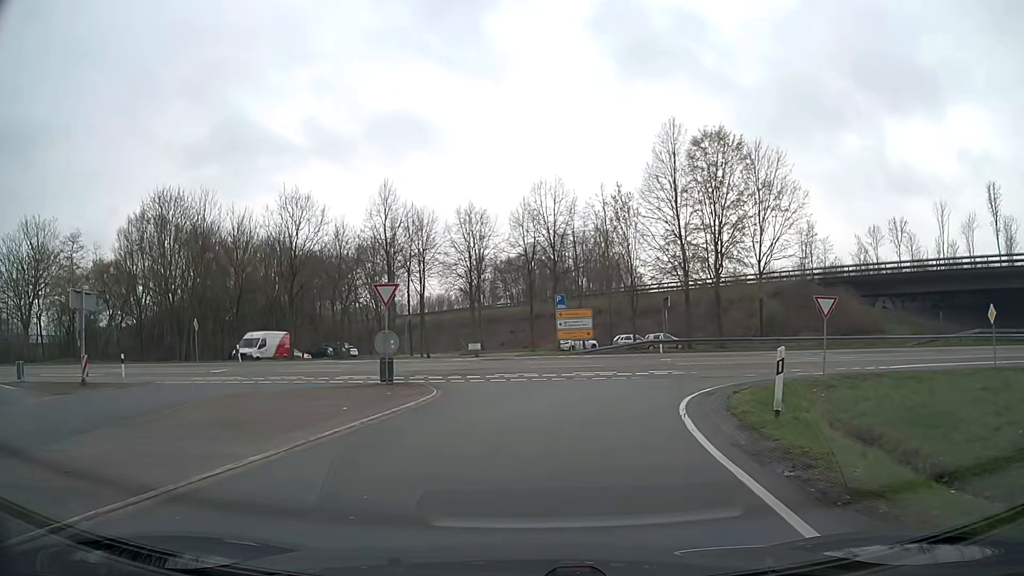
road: trunk_link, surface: asphalt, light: Day
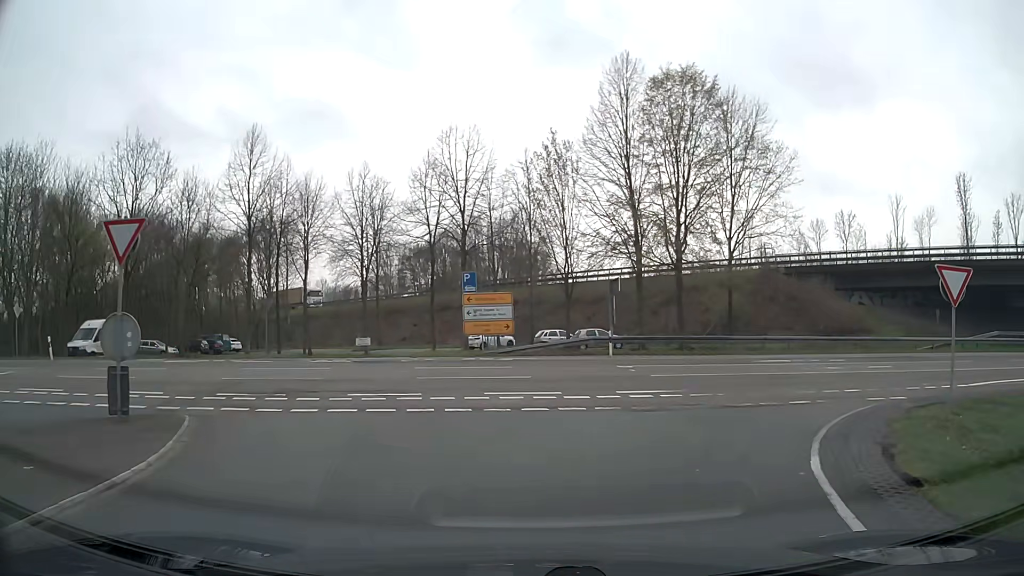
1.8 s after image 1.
(+0.4, +11.0) m; +7°
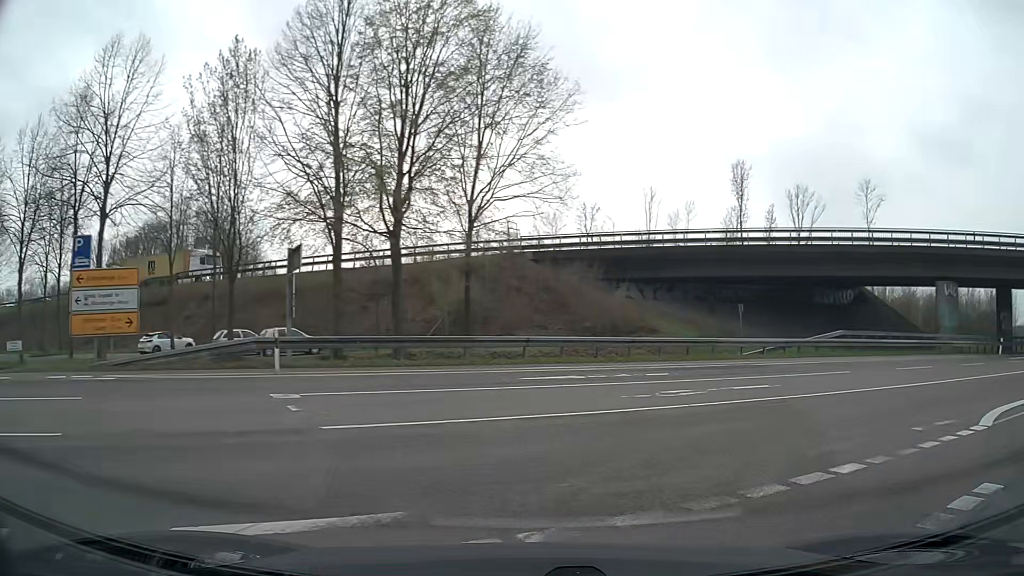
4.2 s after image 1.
(+1.8, +10.8) m; +24°
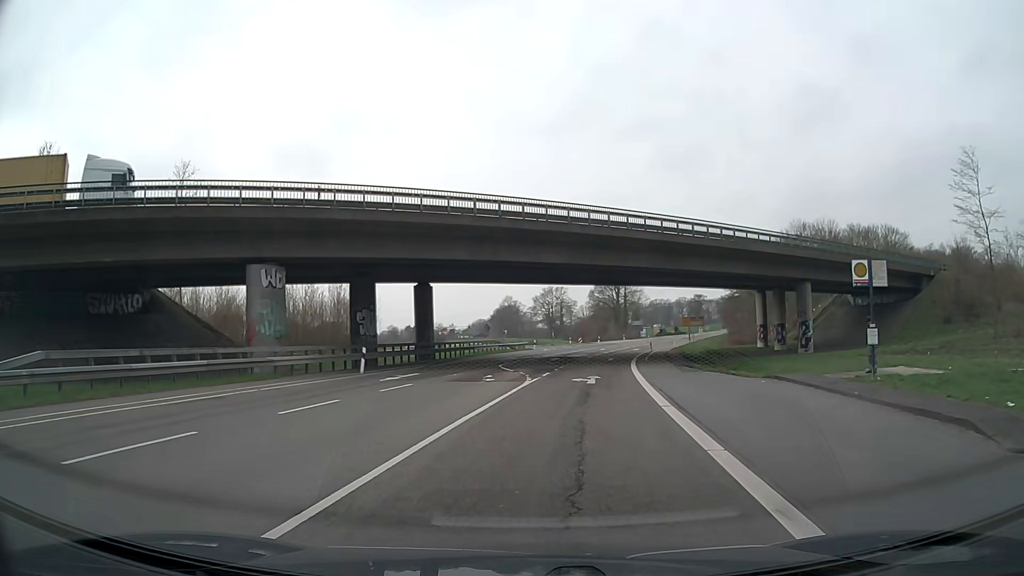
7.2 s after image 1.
(+9.4, +14.2) m; +57°
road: secondary
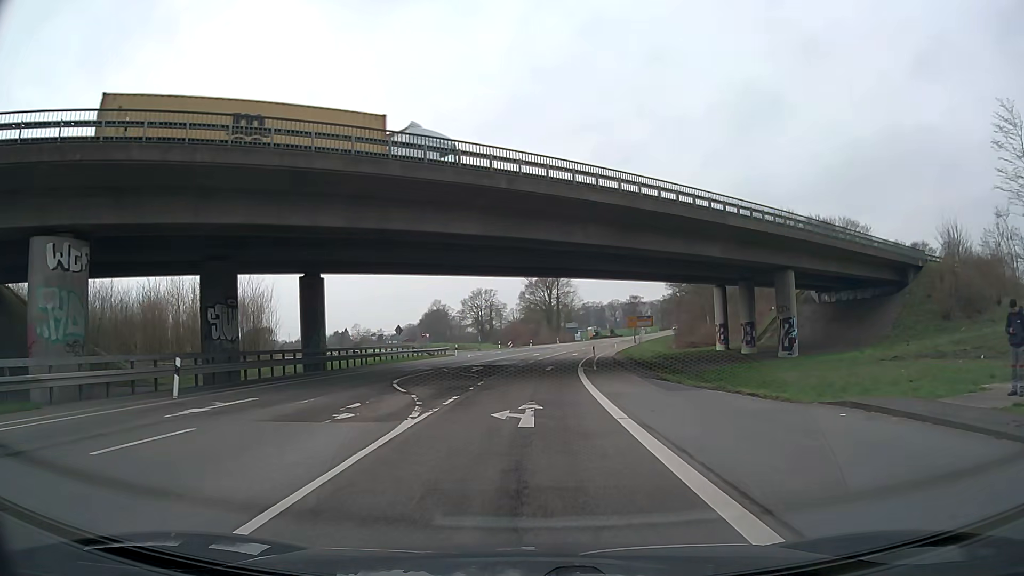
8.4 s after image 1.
(+0.7, +10.6) m; +6°
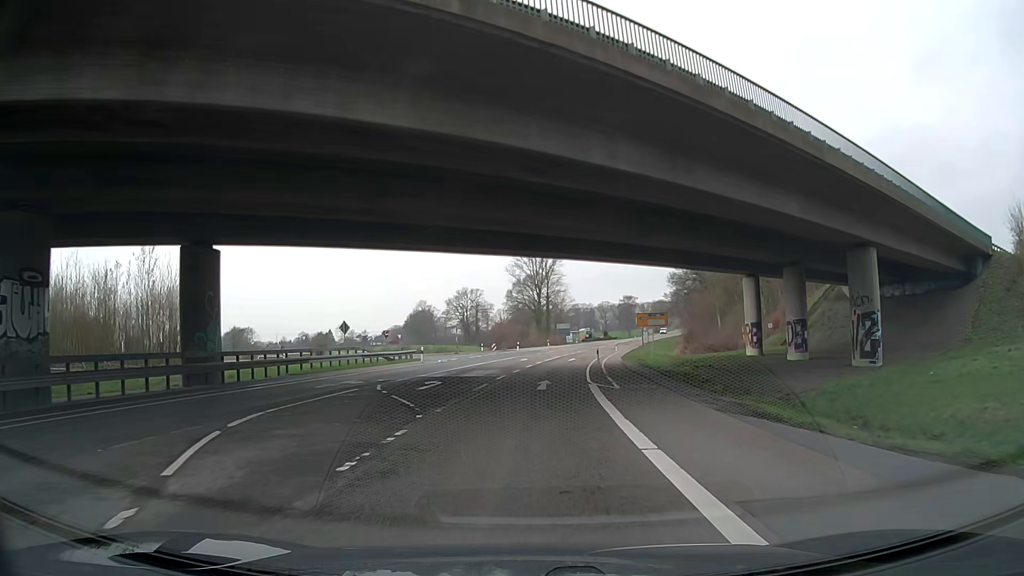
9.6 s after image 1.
(+0.2, +13.0) m; +1°
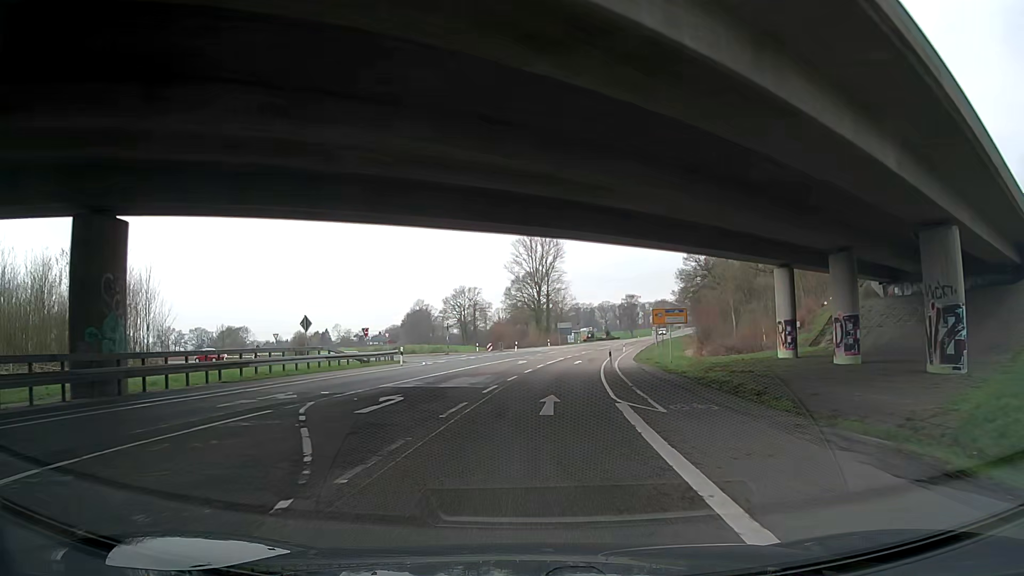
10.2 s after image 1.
(0.0, +7.3) m; 0°
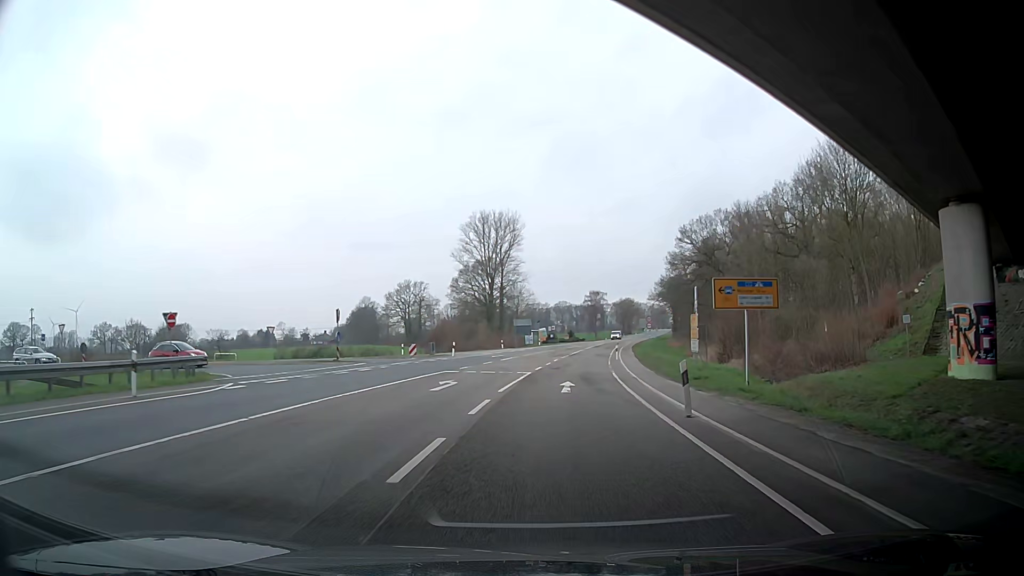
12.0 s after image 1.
(+1.2, +25.0) m; +4°
(0, +10) (0, +20) (+1, +30) (+2, +40) (+3, +50) (+5, +60) (+6, +70) (+8, +80) (+9, +89) (+11, +99) m
